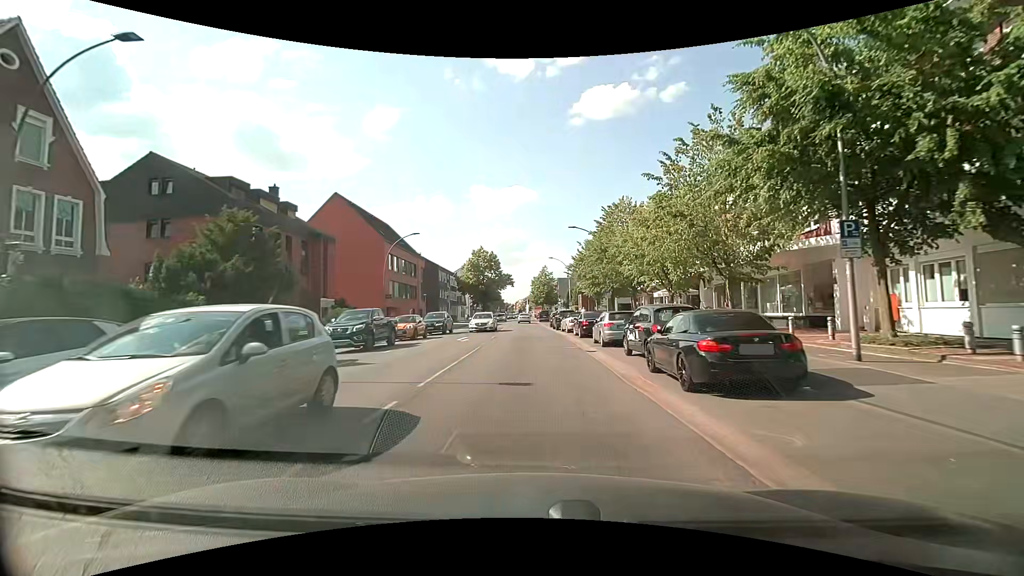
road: primary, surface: asphalt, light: Day
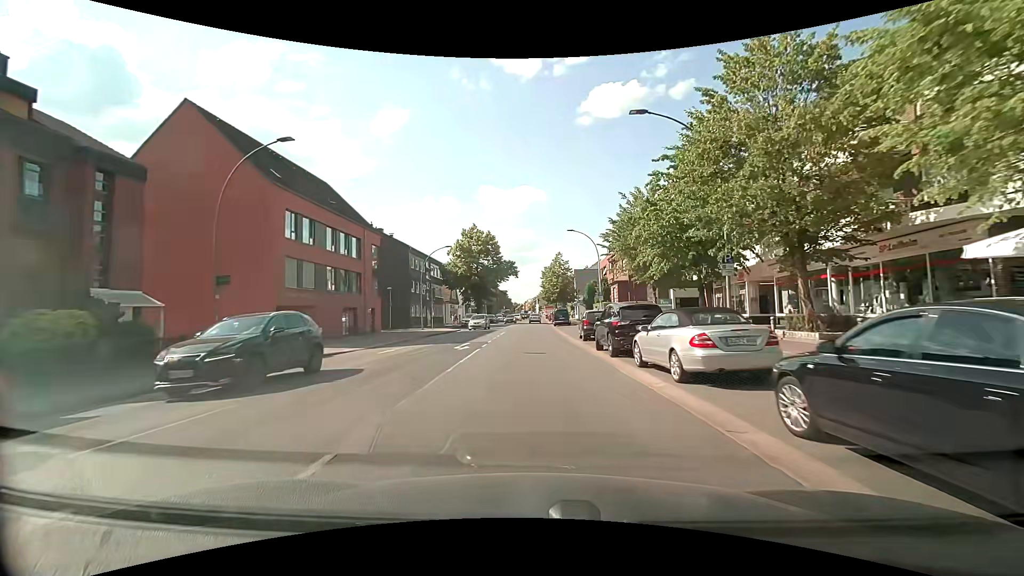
(-0.5, +25.0) m; -2°
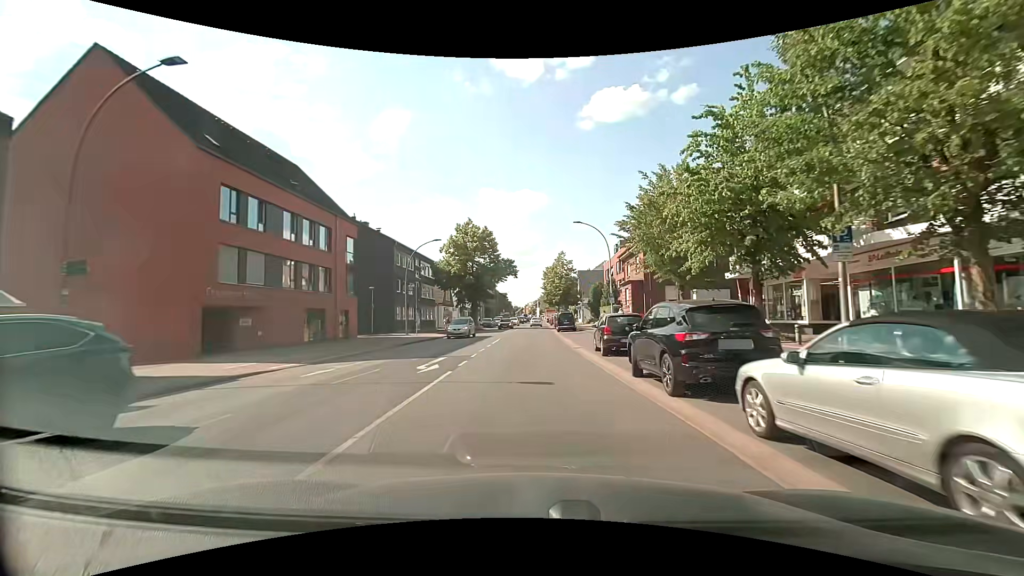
(0.0, +6.6) m; 0°
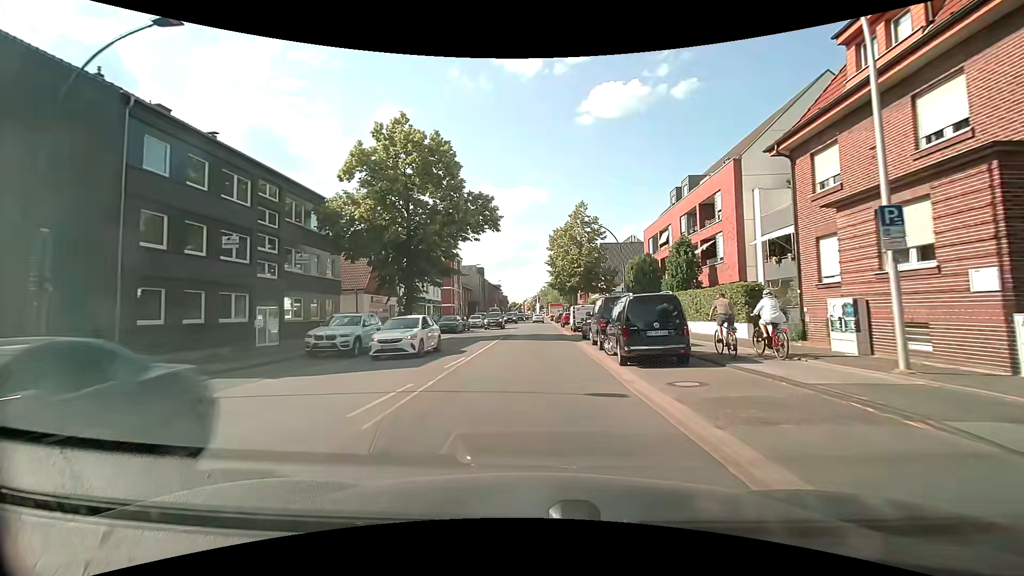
(+0.2, +34.0) m; 0°
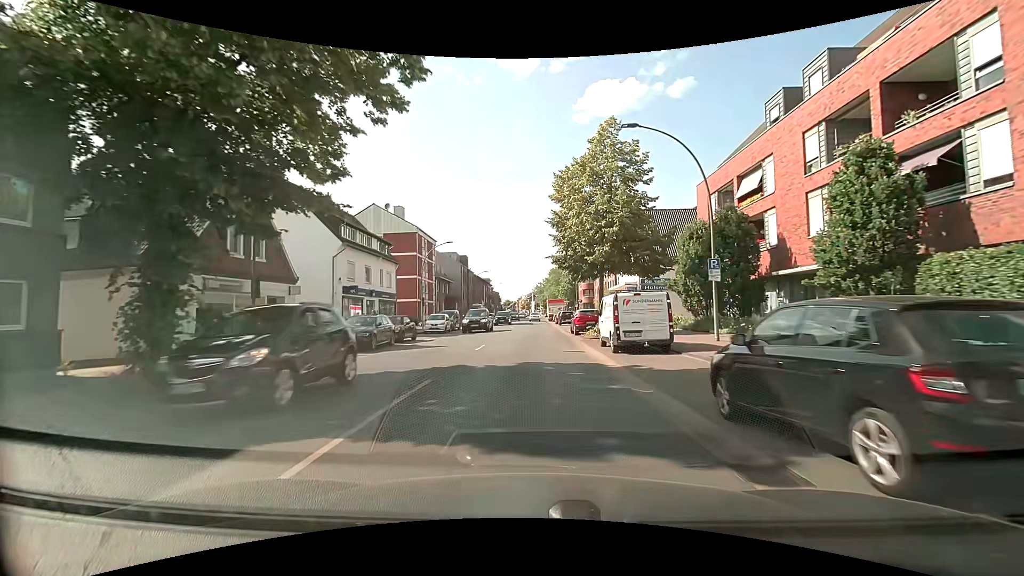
(+0.4, +20.8) m; +2°
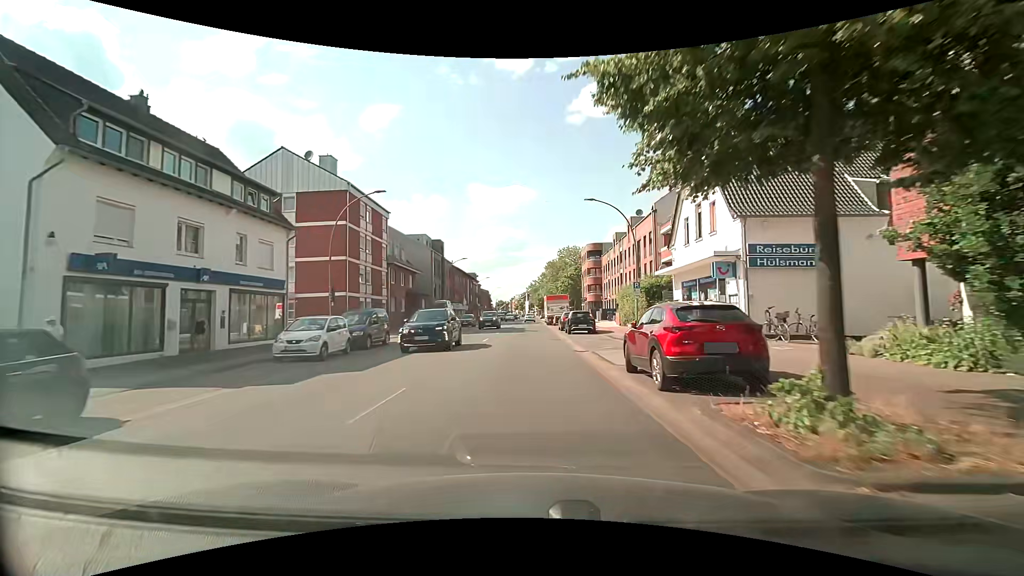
(+0.1, +21.0) m; +1°
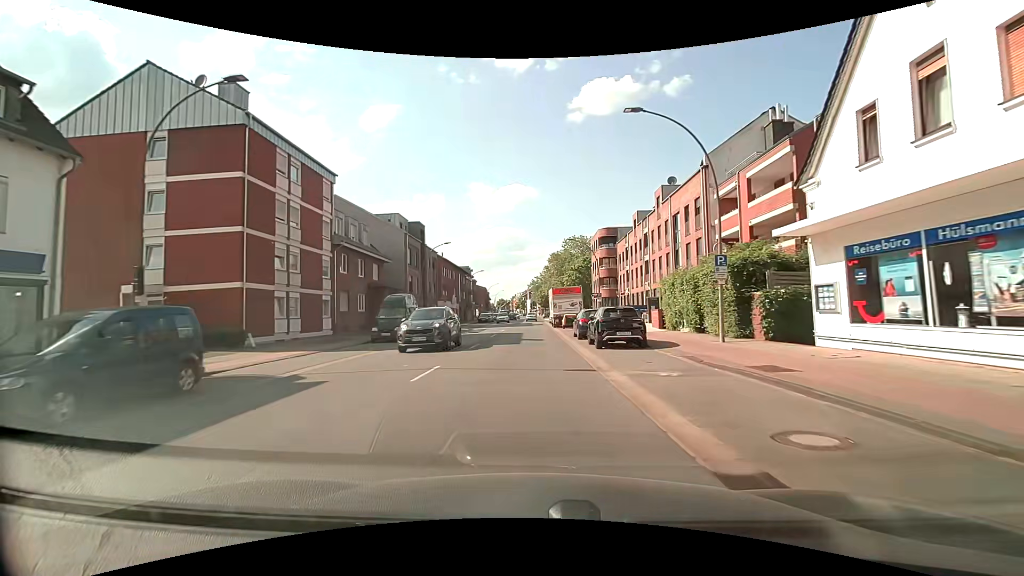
(0.0, +14.2) m; 0°
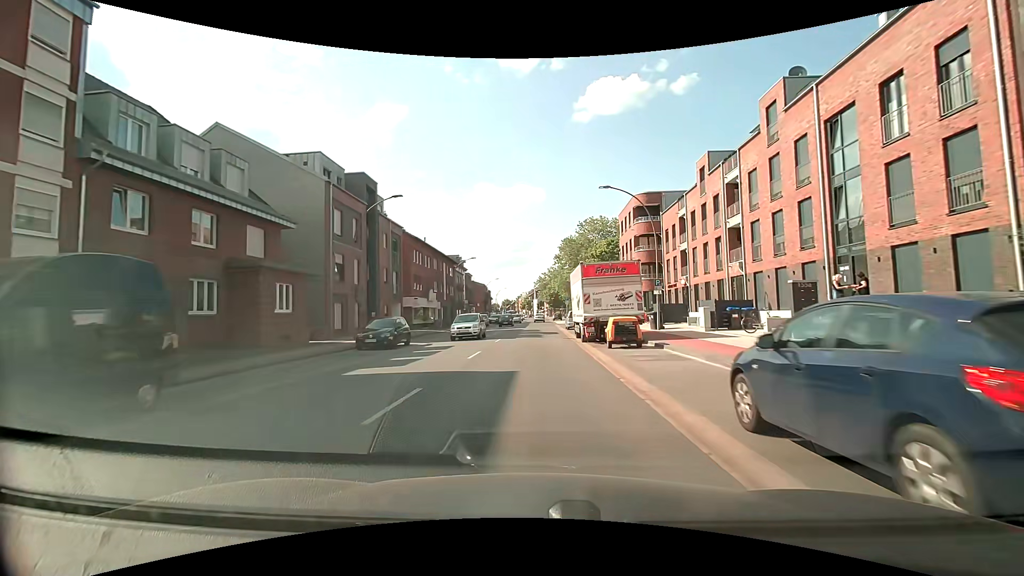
(-0.1, +21.5) m; 0°
(0, +10) (0, +20) (0, +30) (0, +40) (0, +50) (0, +60) (0, +70) (0, +80) (0, +90) (+1, +100) m
